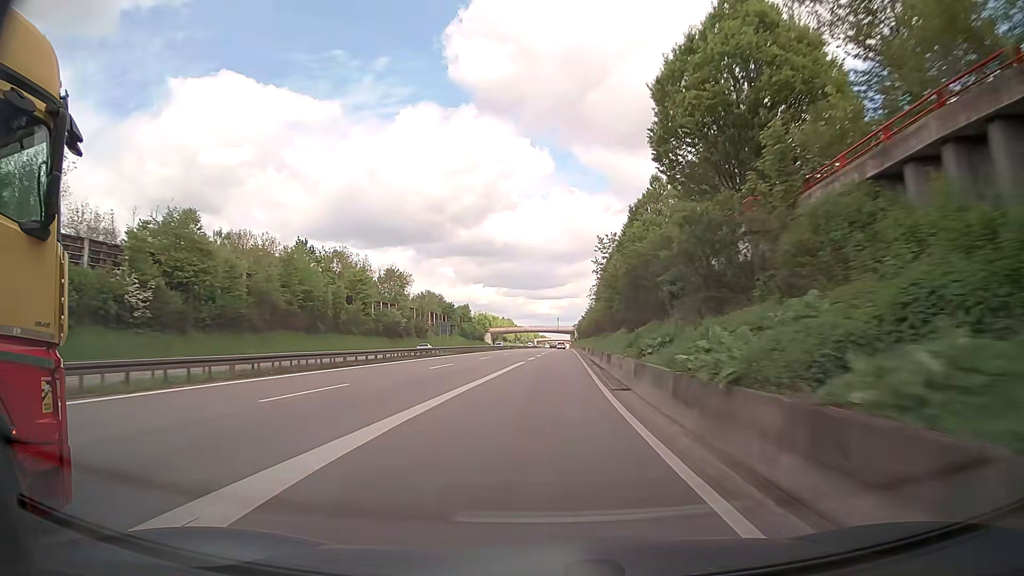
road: trunk_link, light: Day
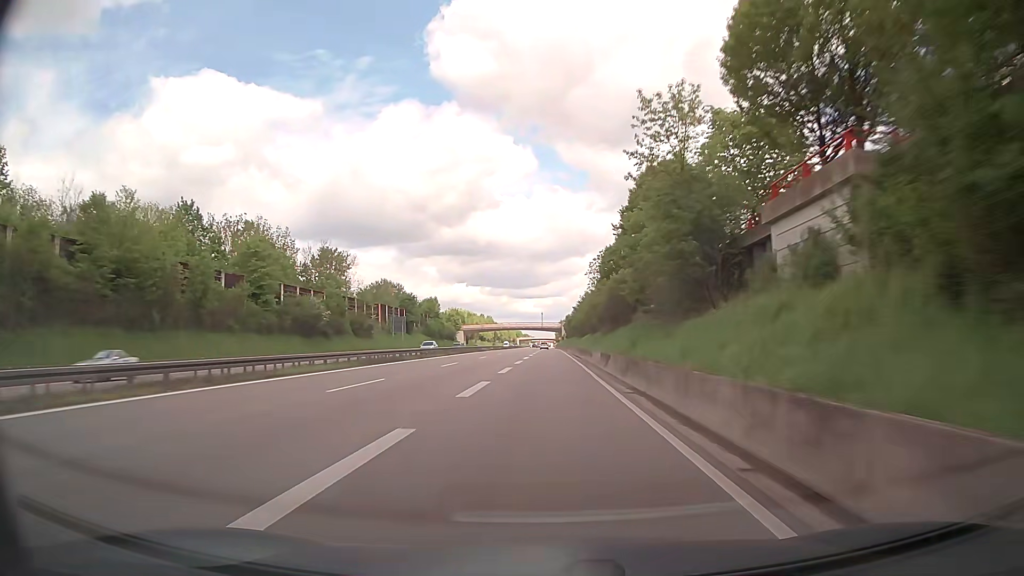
(+0.6, +33.2) m; +2°
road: trunk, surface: asphalt
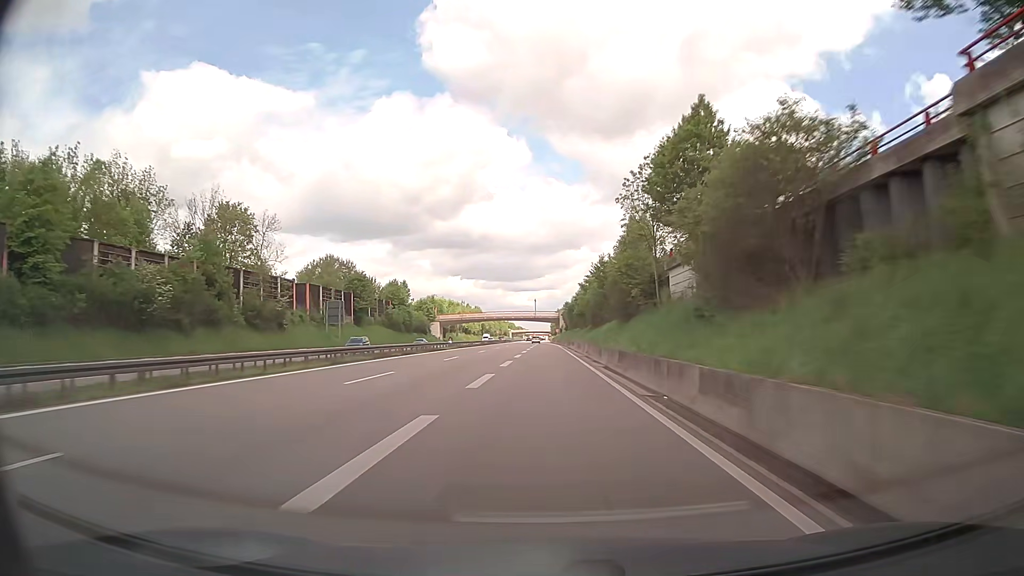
(+0.2, +35.3) m; +1°
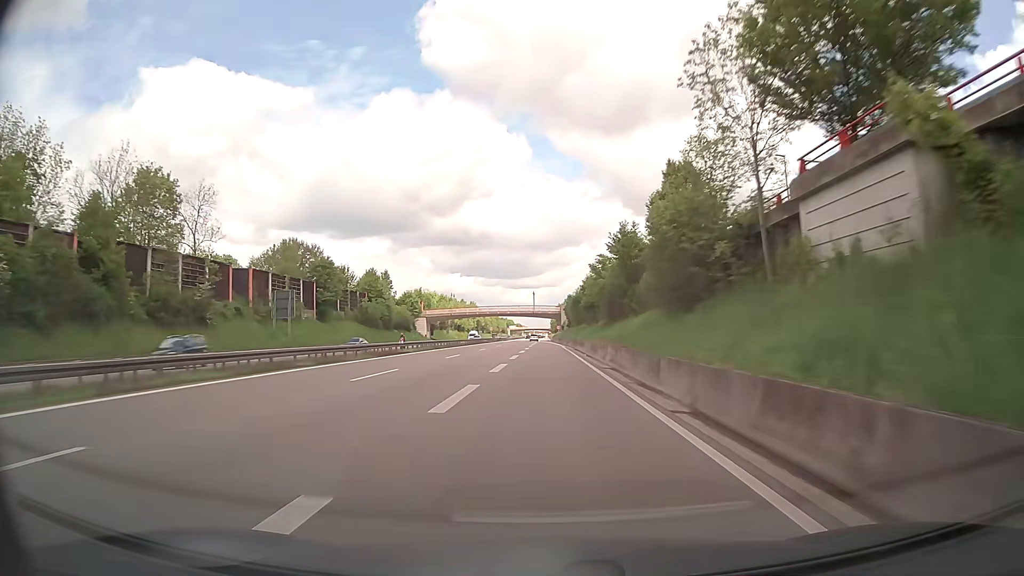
(0.0, +17.7) m; 0°
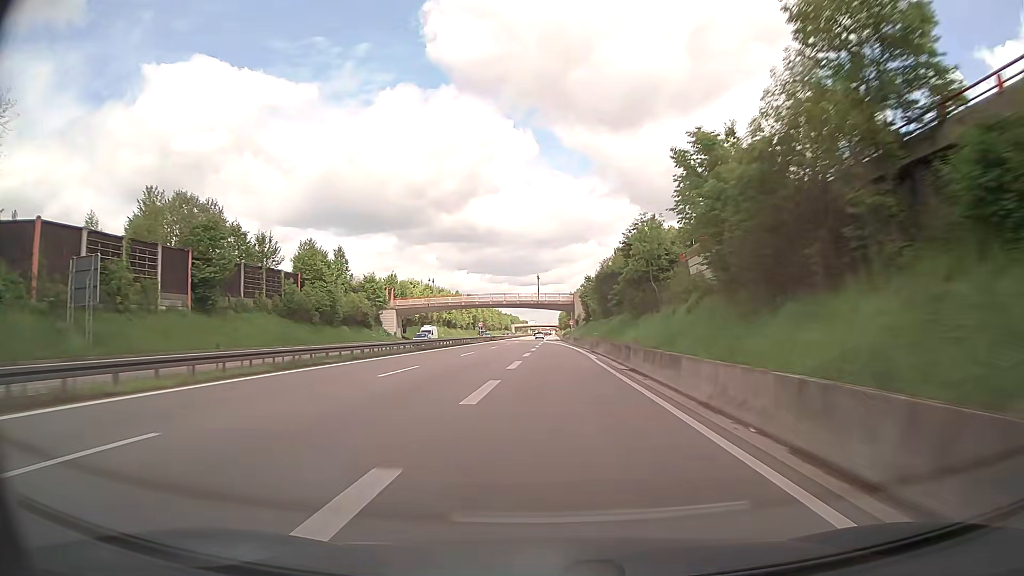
(-0.2, +34.9) m; -1°
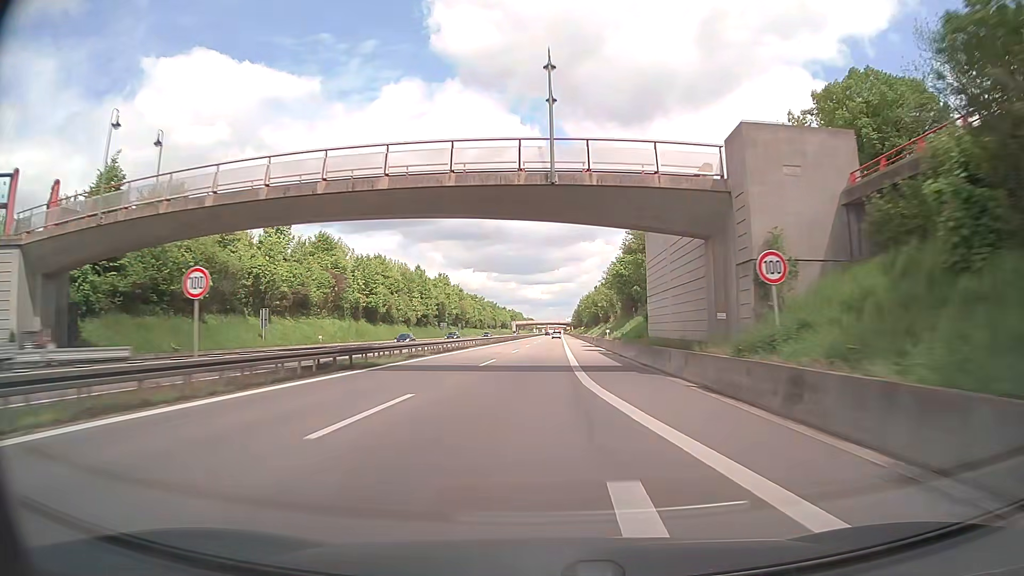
(-1.0, +84.2) m; 0°
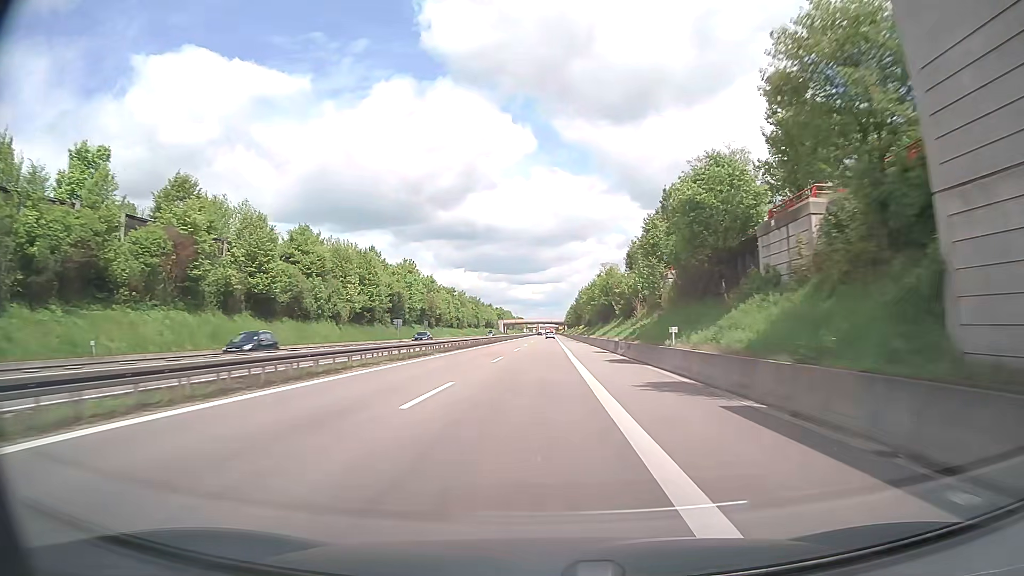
(+0.1, +32.7) m; +1°
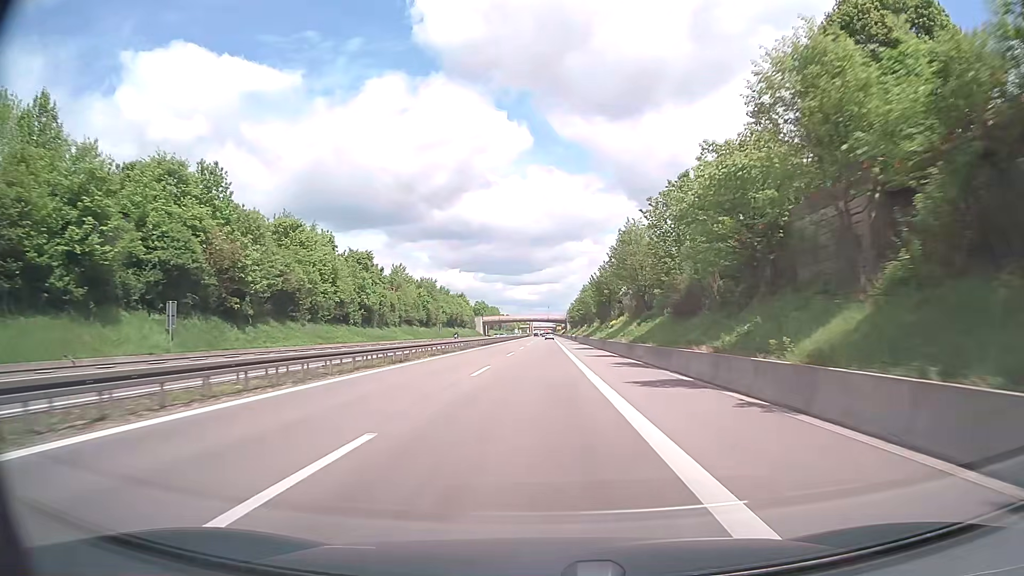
(+0.1, +81.5) m; 0°
(0, +10) (0, +20) (0, +30) (0, +40) (0, +50) (0, +60) (0, +70) (0, +80) (0, +90) (0, +100) m
